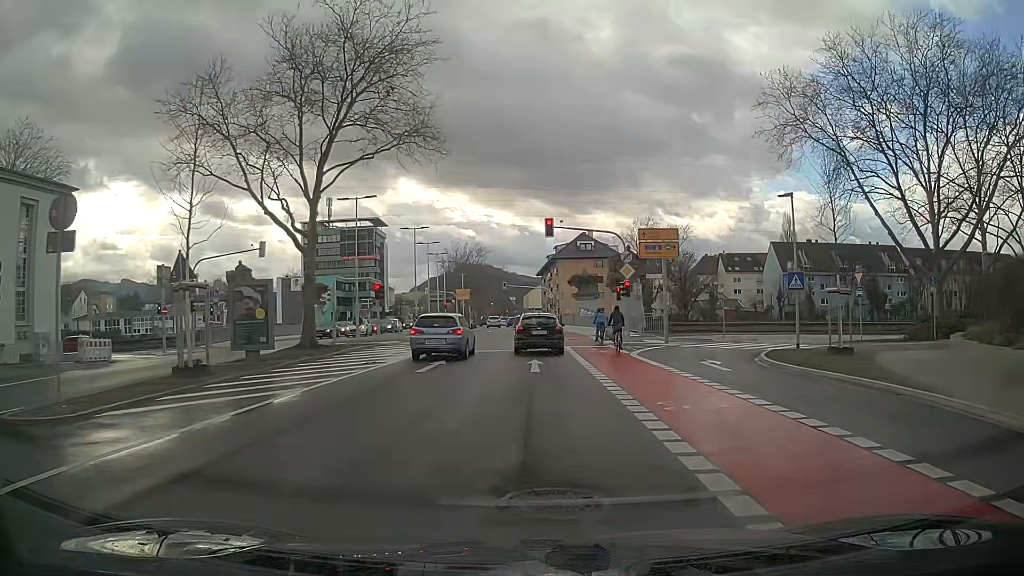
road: secondary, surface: asphalt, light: Day
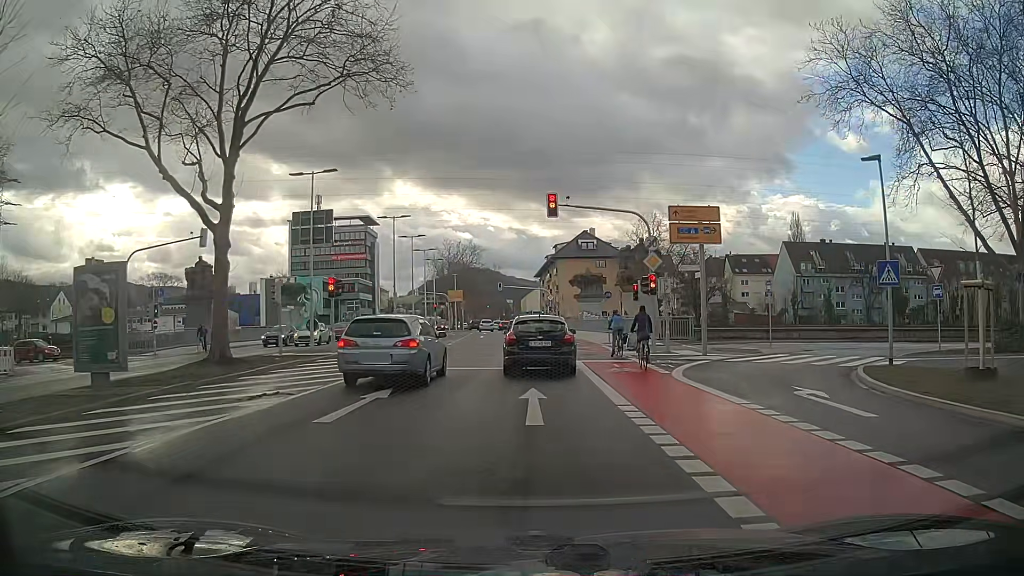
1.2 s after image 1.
(0.0, +7.7) m; 0°
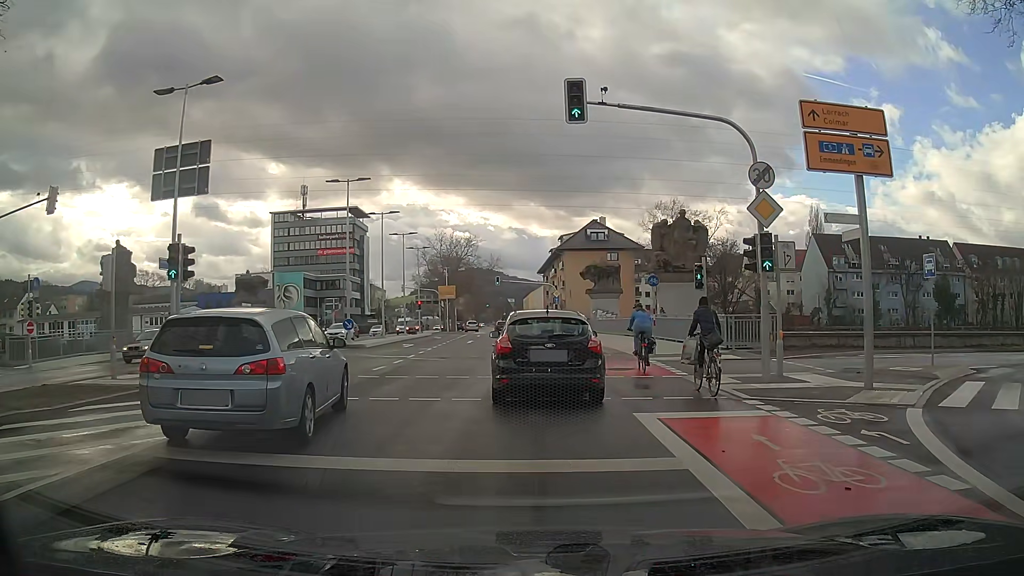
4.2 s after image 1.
(-0.1, +12.5) m; 0°
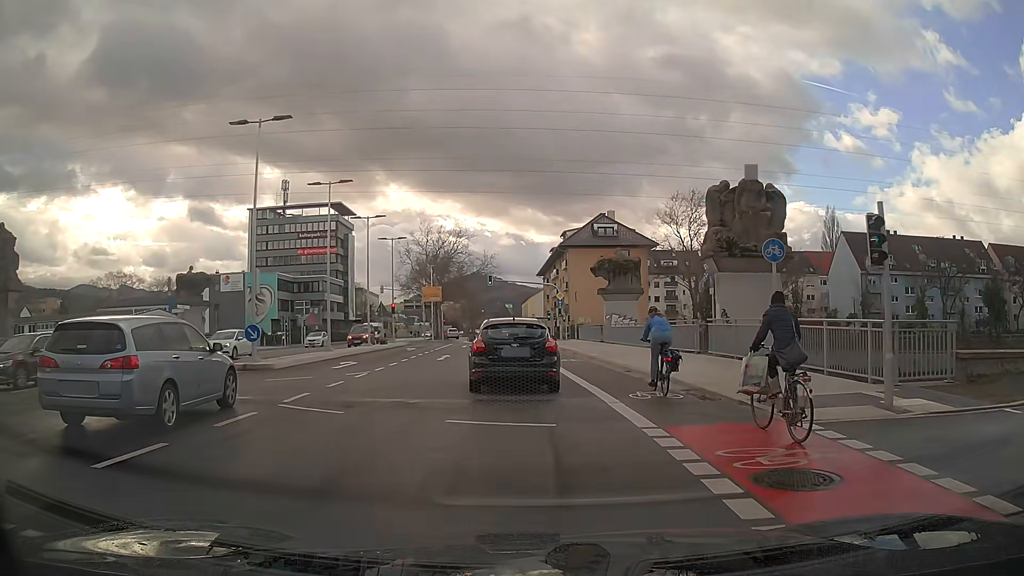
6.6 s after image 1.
(0.0, +12.5) m; 0°
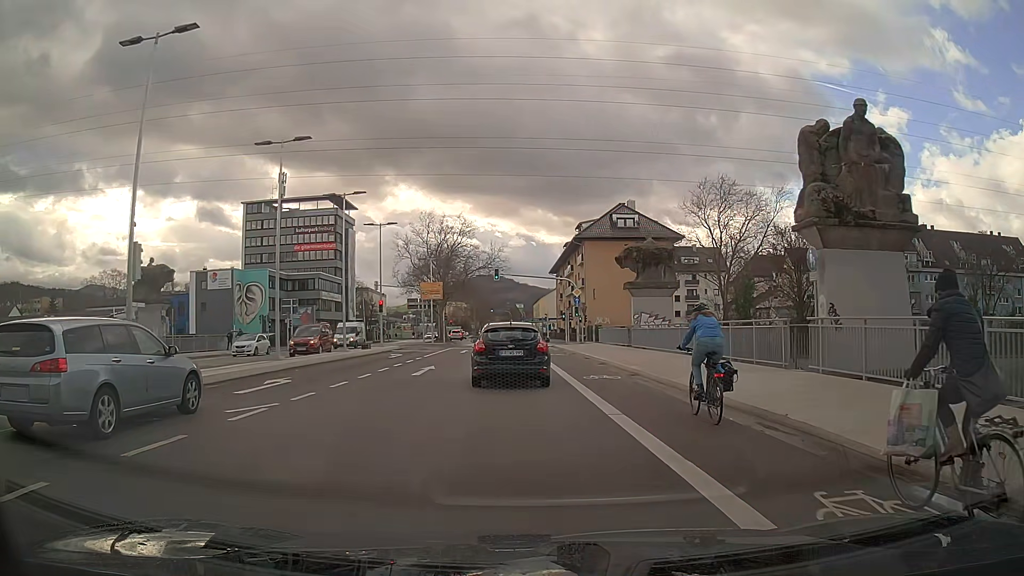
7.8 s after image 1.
(-0.1, +8.5) m; -1°
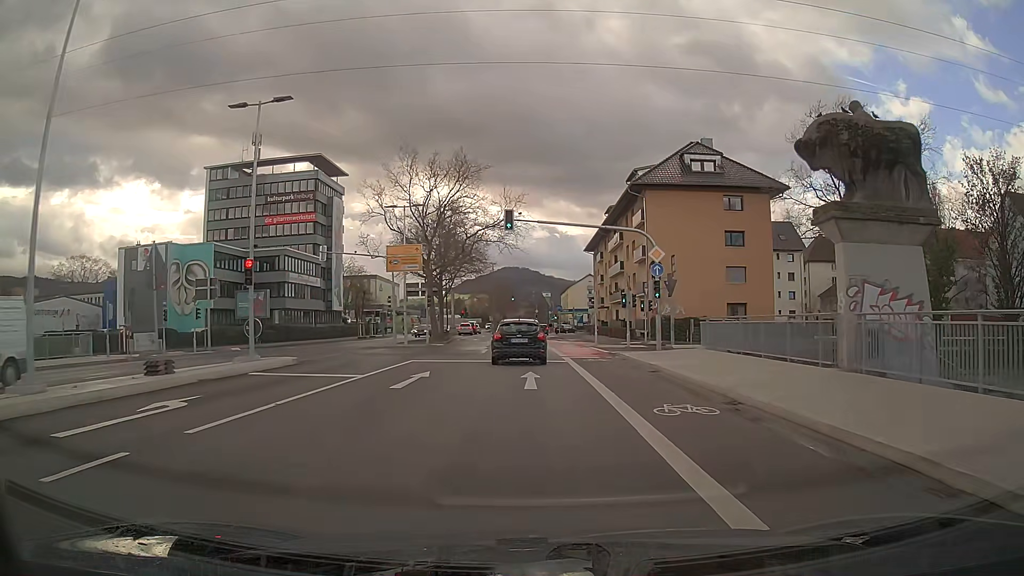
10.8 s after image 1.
(-0.6, +26.0) m; -2°
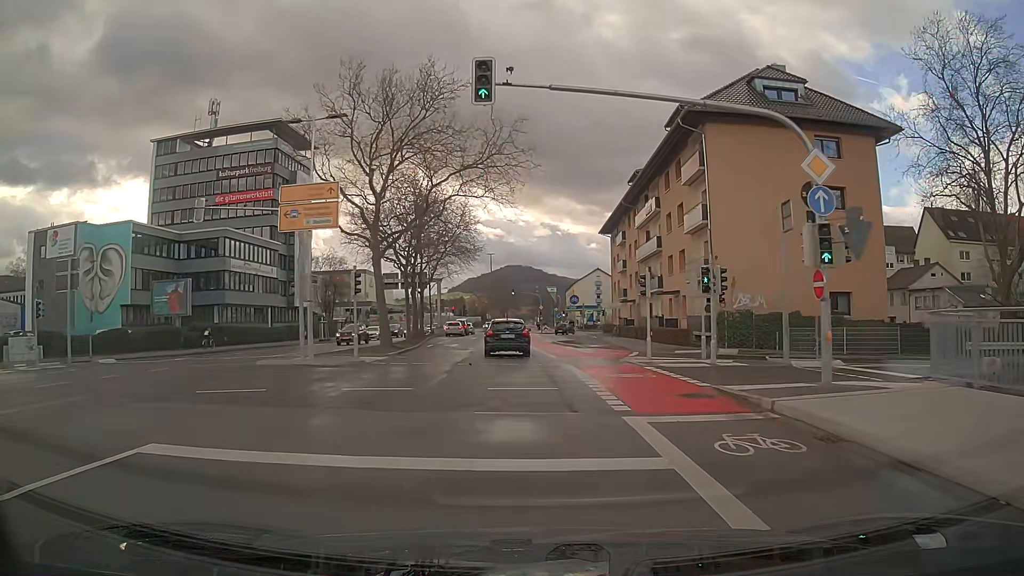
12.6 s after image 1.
(0.0, +17.8) m; -1°
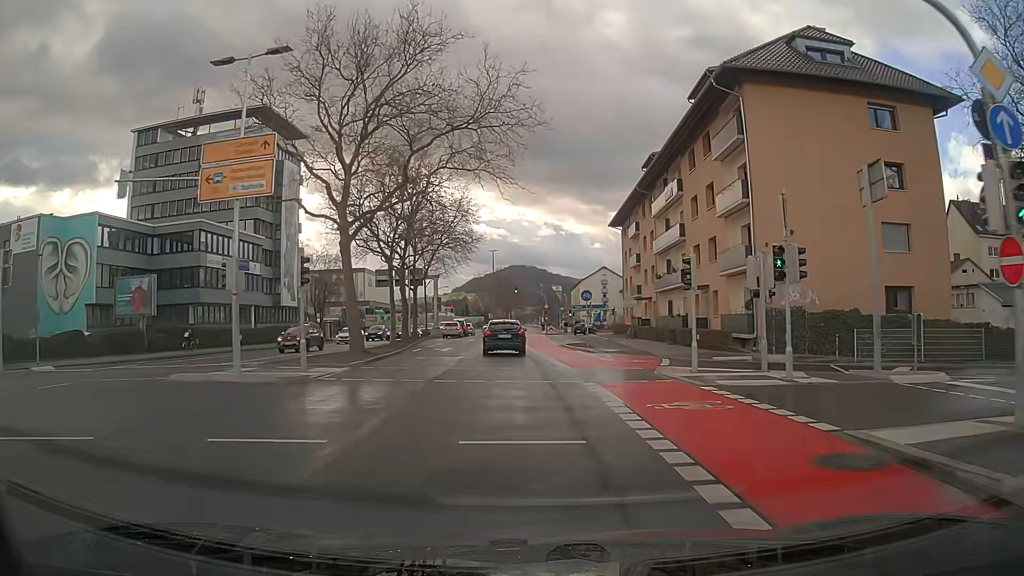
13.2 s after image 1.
(0.0, +6.1) m; -1°
